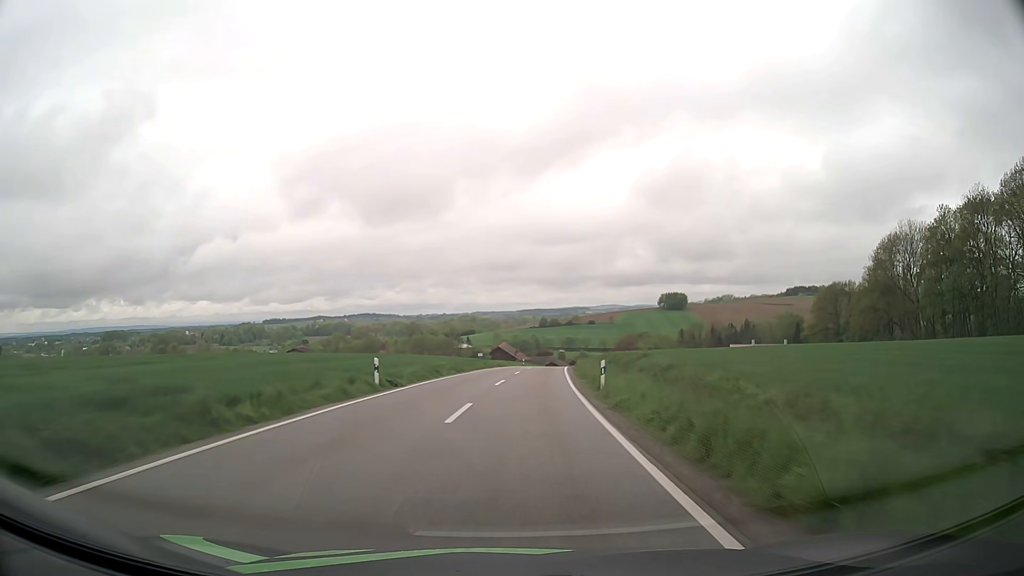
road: tertiary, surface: asphalt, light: Day
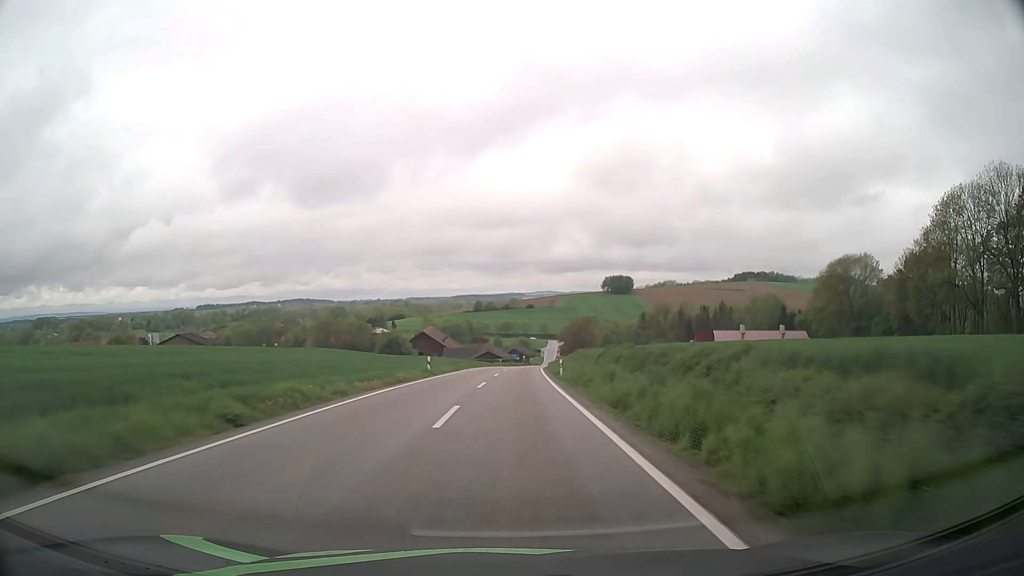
(+2.8, +50.4) m; +5°
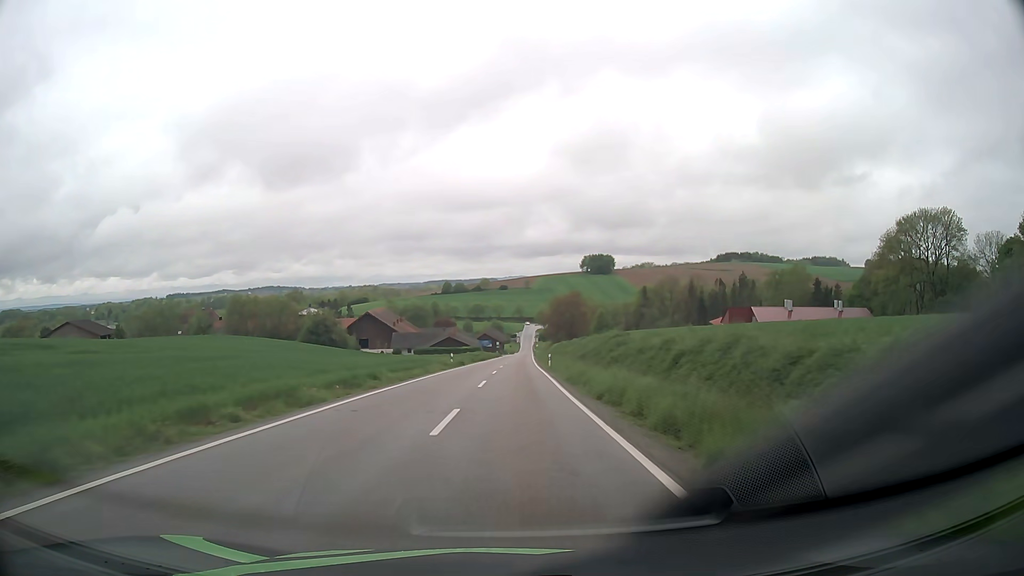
(+1.2, +50.5) m; +2°
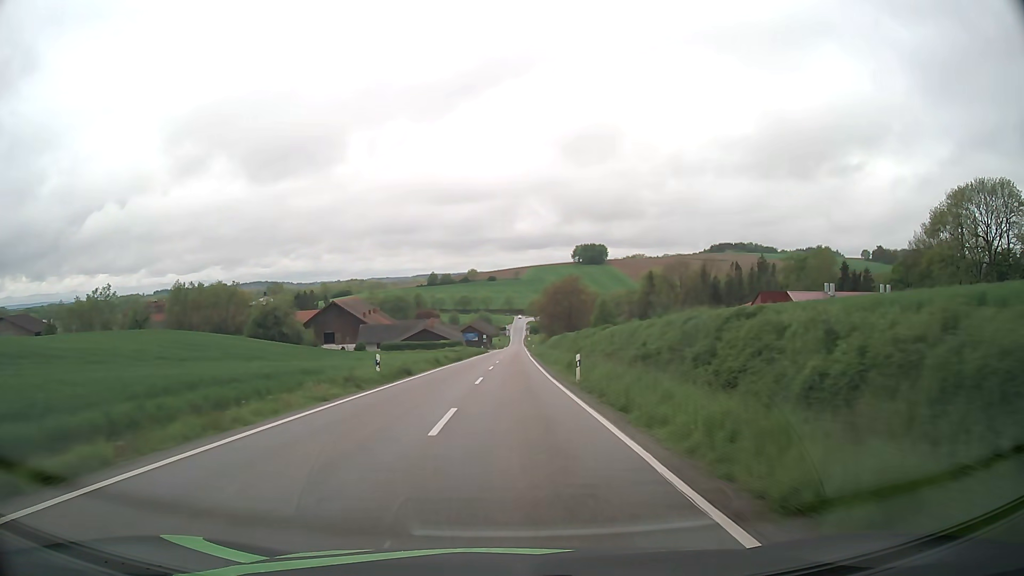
(+0.2, +25.1) m; +1°
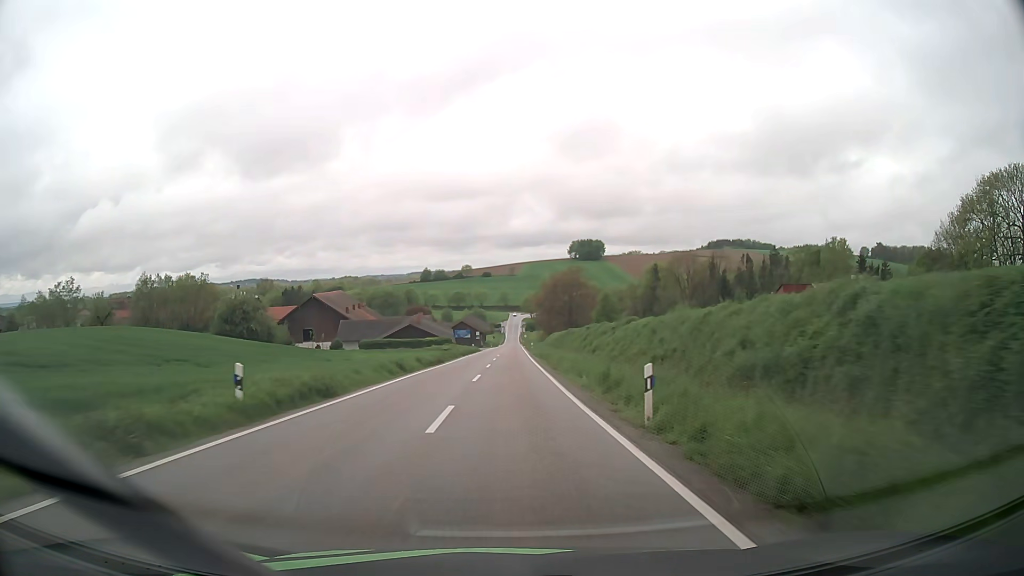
(+0.1, +12.5) m; 0°
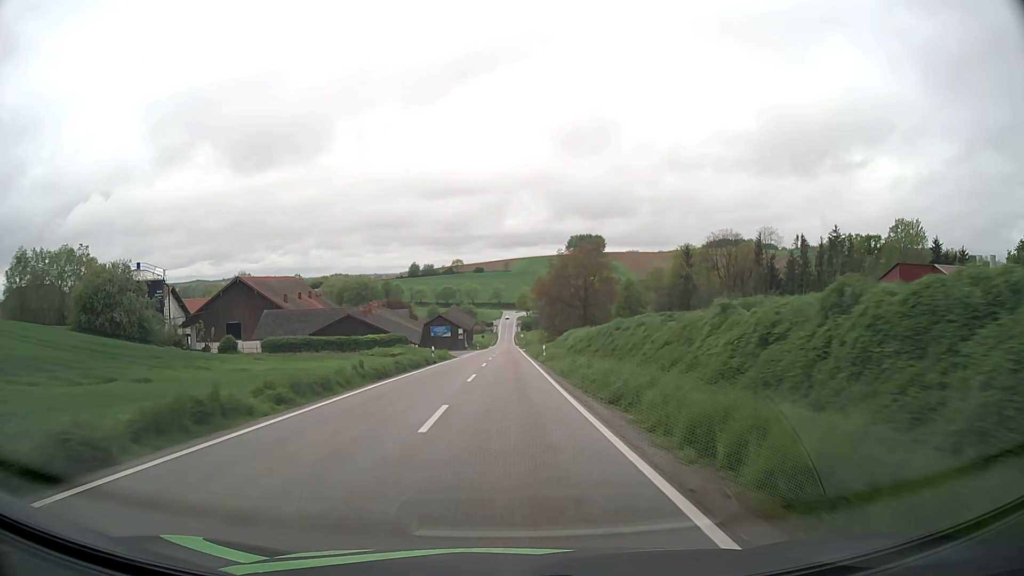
(+0.2, +37.4) m; 0°
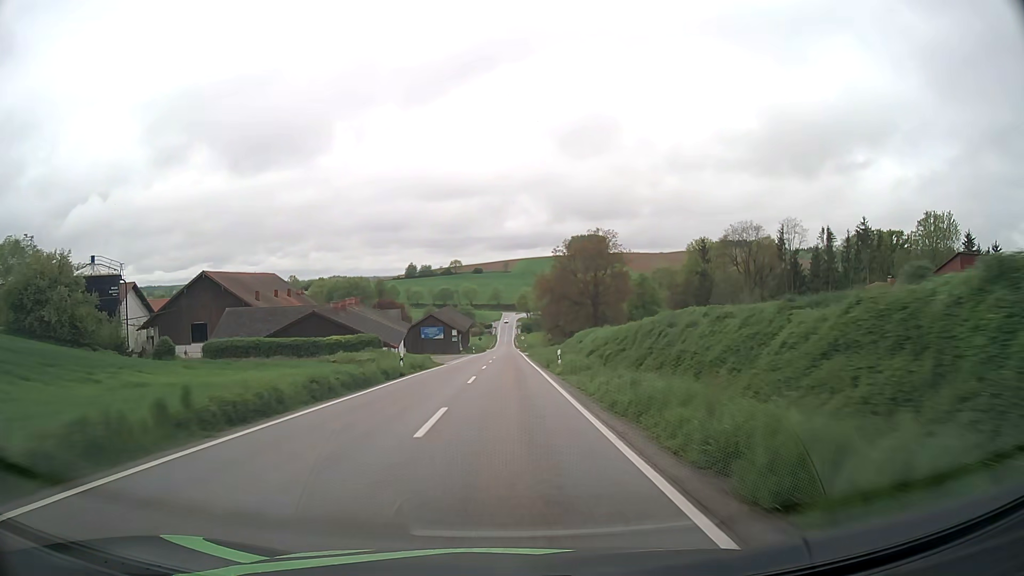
(0.0, +12.5) m; 0°
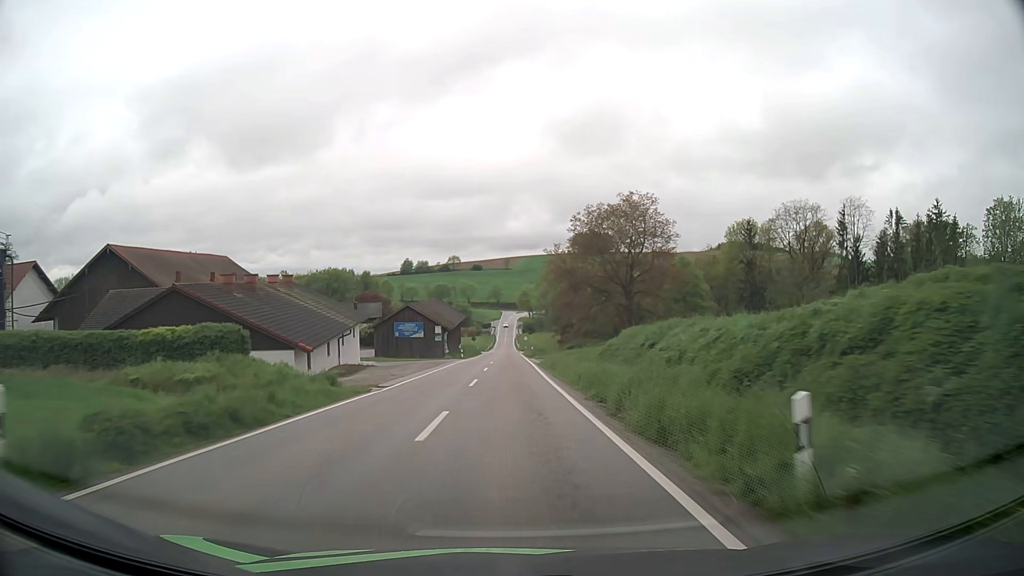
(0.0, +24.9) m; 0°
(0, +10) (0, +20) (0, +30) (0, +40) (0, +50) (0, +60) (0, +70) (0, +80) (0, +90) (+1, +100) m
